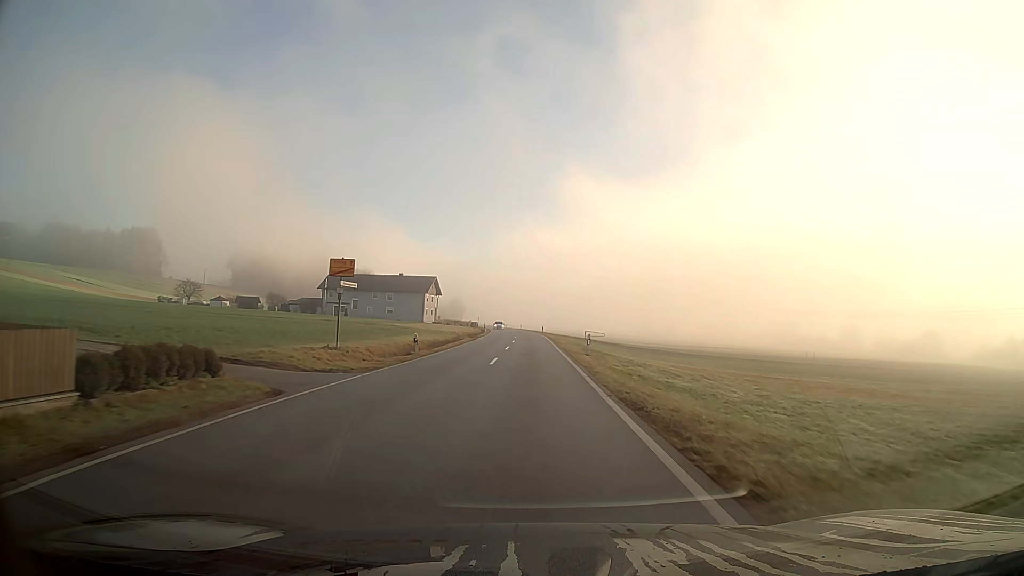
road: secondary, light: Day
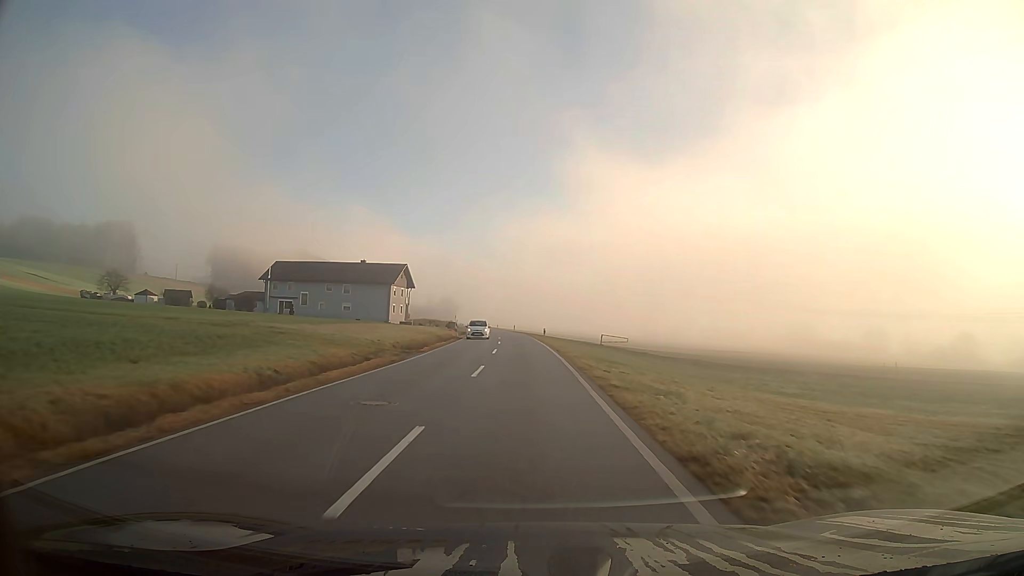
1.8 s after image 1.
(0.0, +29.0) m; 0°
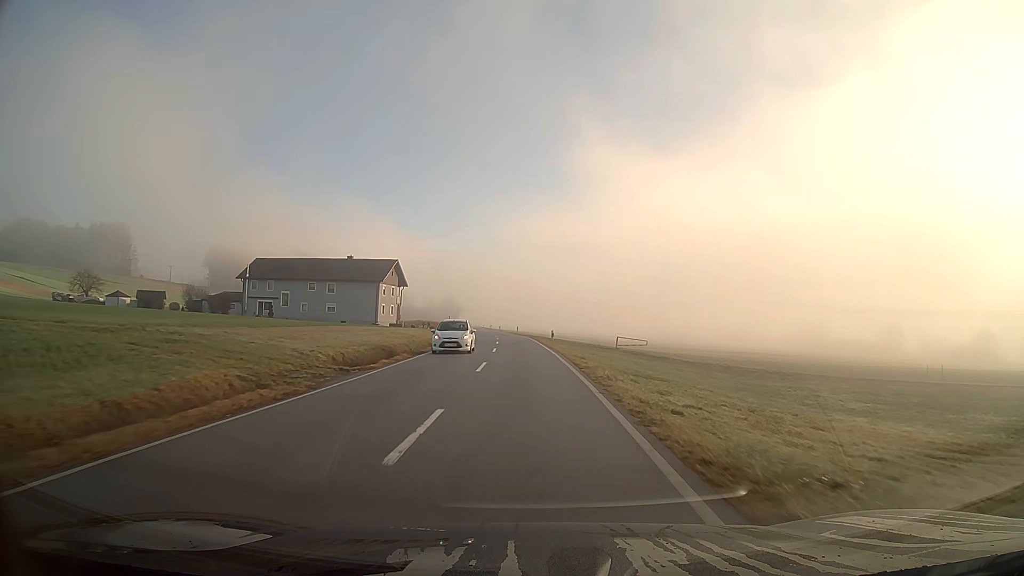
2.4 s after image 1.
(0.0, +10.4) m; 0°
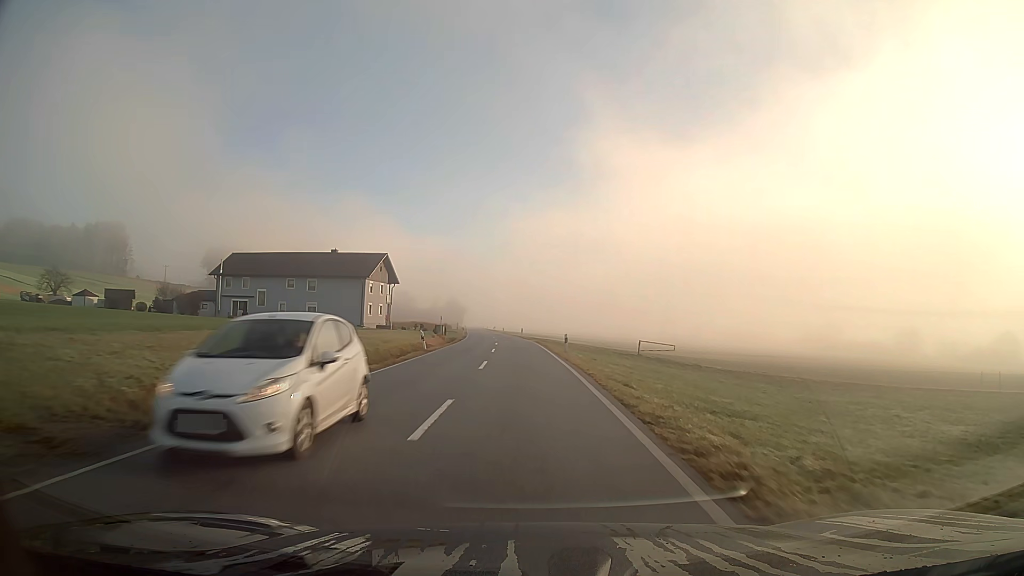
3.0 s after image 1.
(-0.1, +10.8) m; -1°
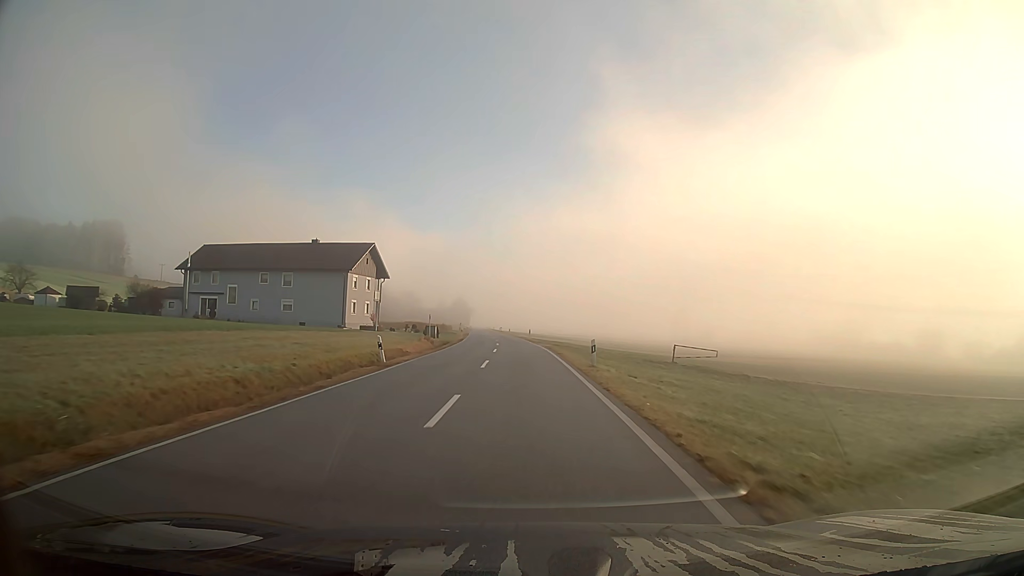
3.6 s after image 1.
(-0.1, +11.2) m; -1°
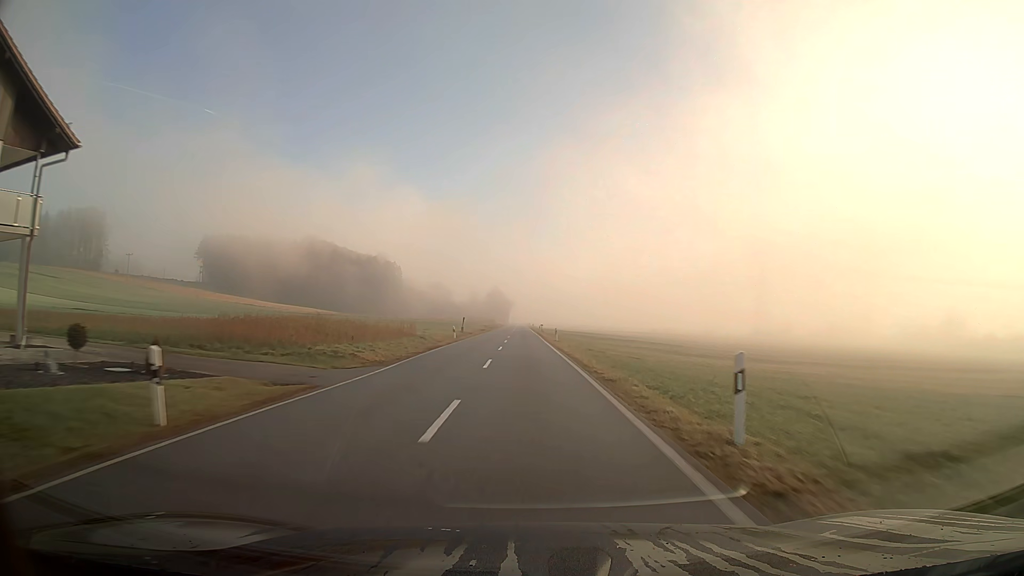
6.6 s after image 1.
(-2.1, +61.9) m; -4°
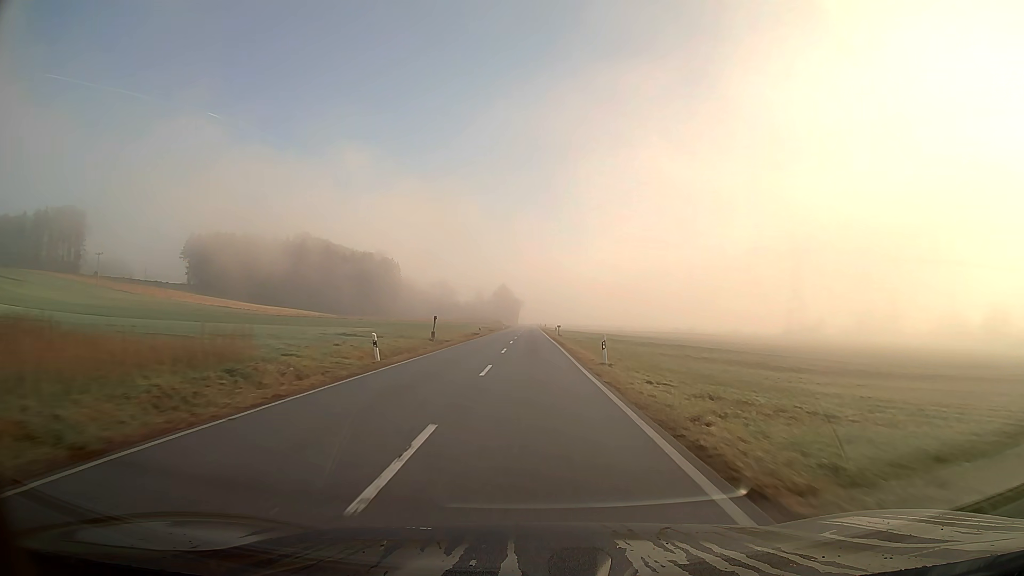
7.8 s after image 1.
(-0.2, +27.2) m; -1°
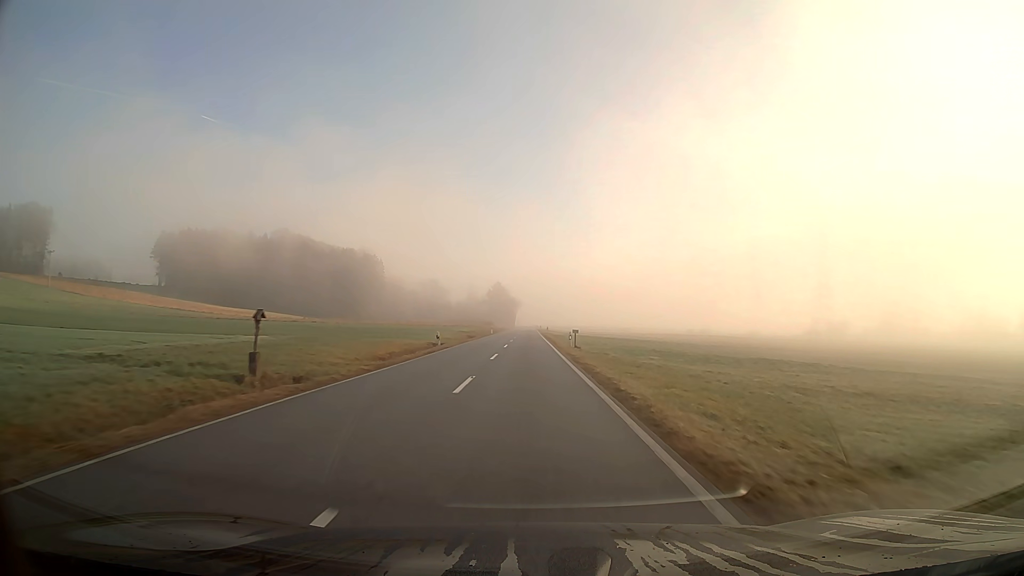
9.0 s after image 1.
(0.0, +28.3) m; 0°
(0, +10) (0, +20) (0, +30) (0, +40) (0, +50) (0, +60) (0, +70) (0, +80) (0, +90) (0, +100) m
